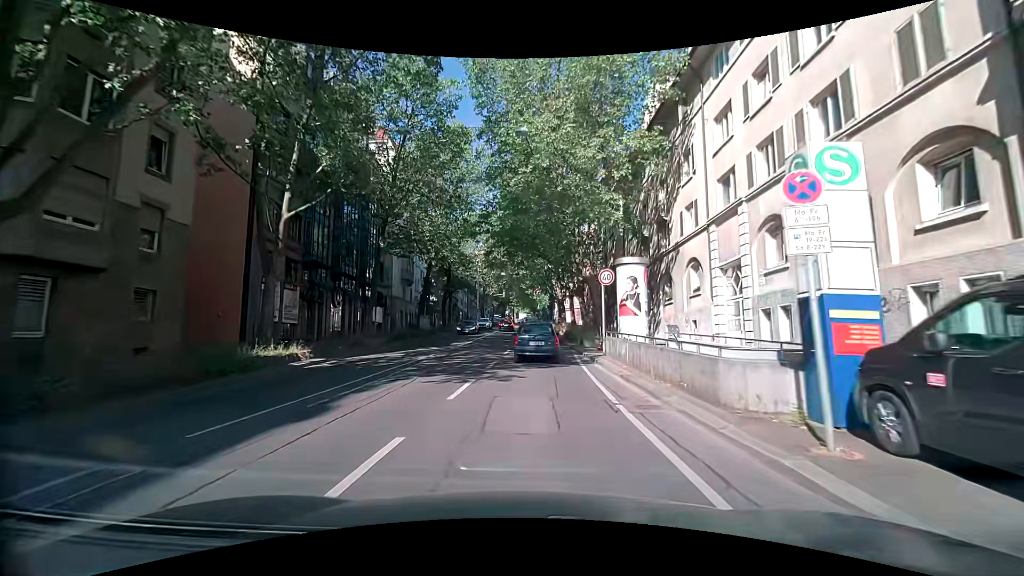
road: secondary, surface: asphalt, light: Day
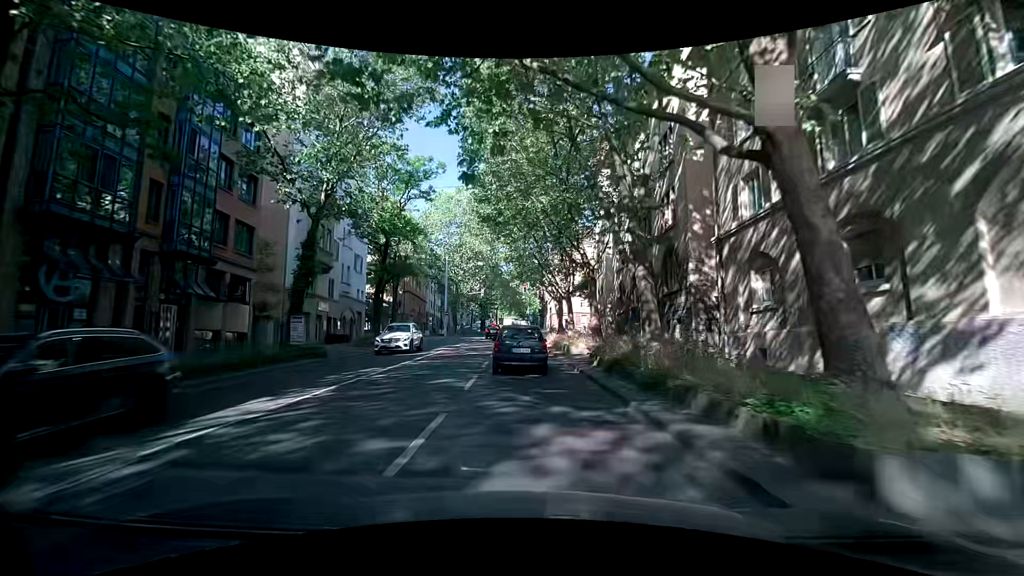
(+0.7, +22.5) m; +2°
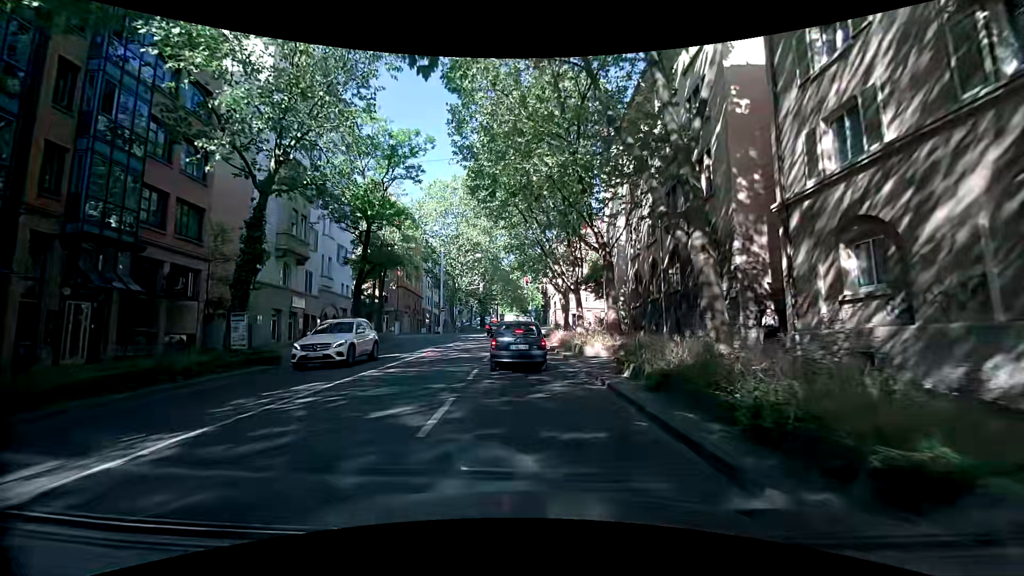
(0.0, +4.6) m; +1°
